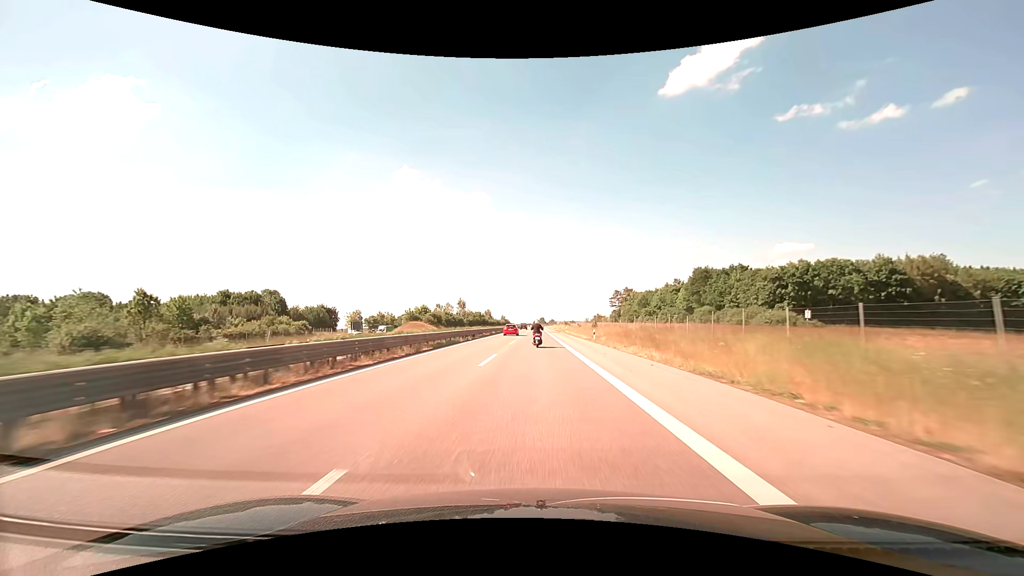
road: trunk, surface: asphalt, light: Day
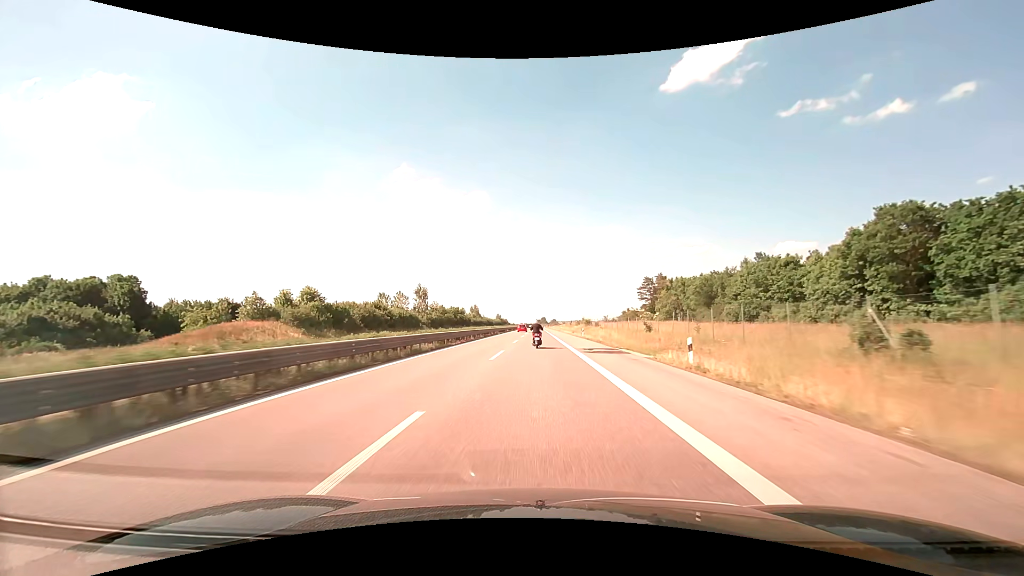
(-0.2, +68.6) m; 0°
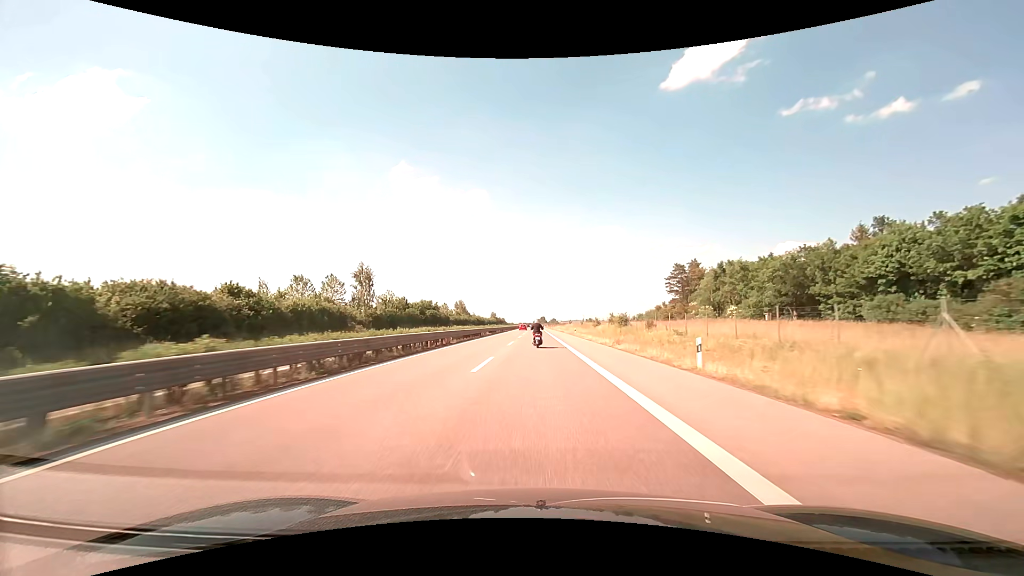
(0.0, +41.2) m; 0°
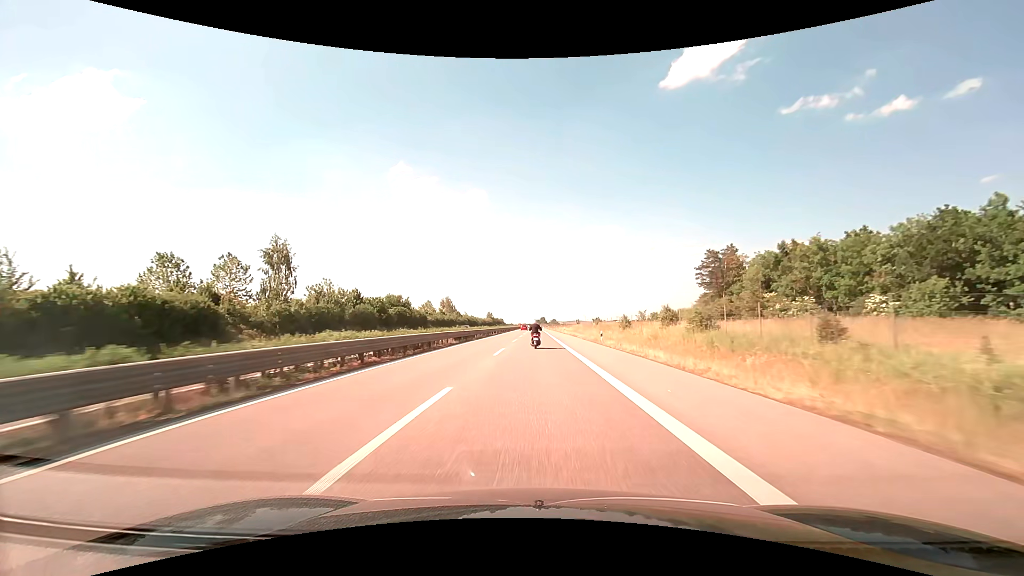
(0.0, +27.6) m; 0°
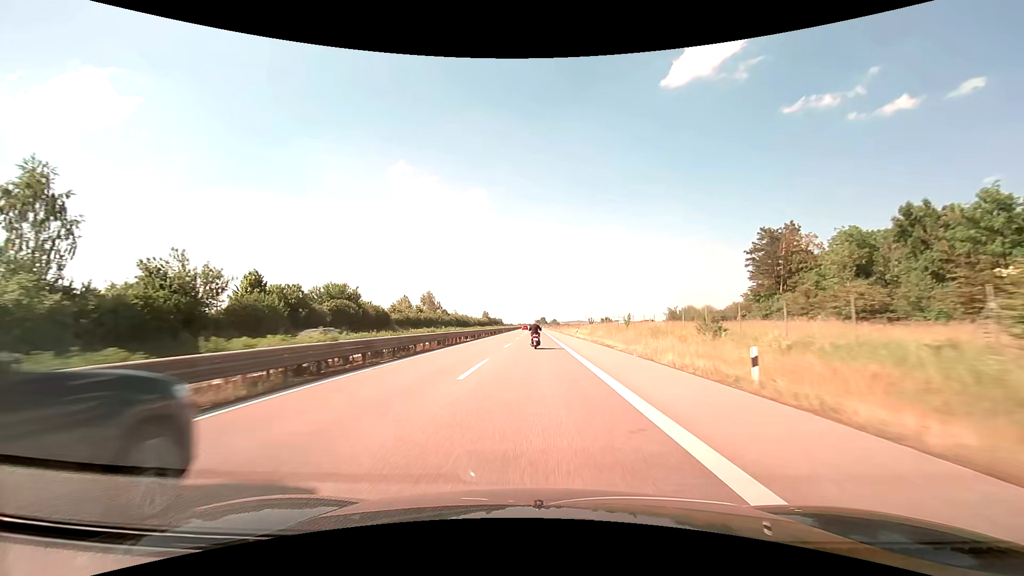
(0.0, +27.7) m; 0°
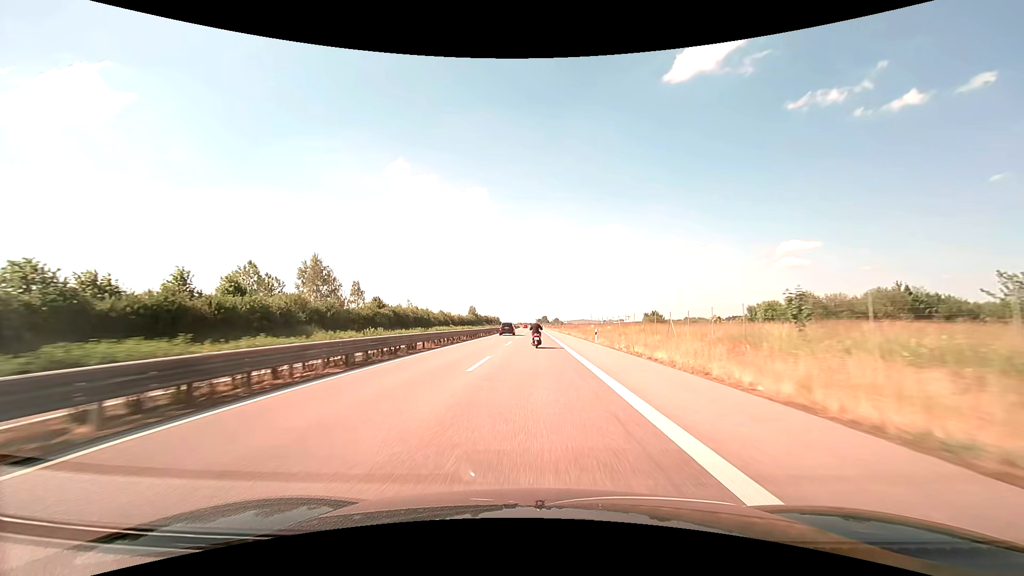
(-0.1, +69.7) m; 0°
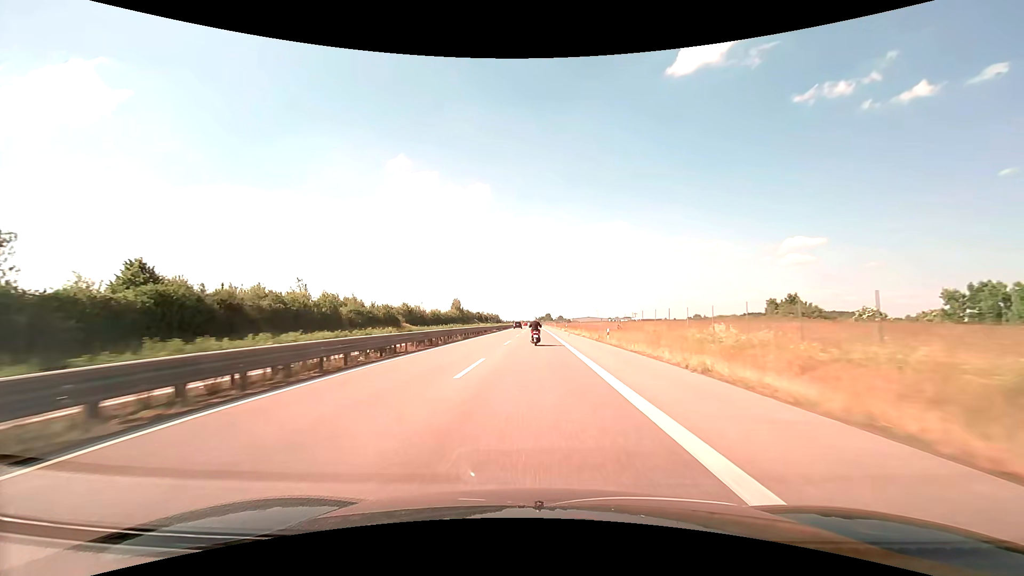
(-0.2, +56.3) m; 0°
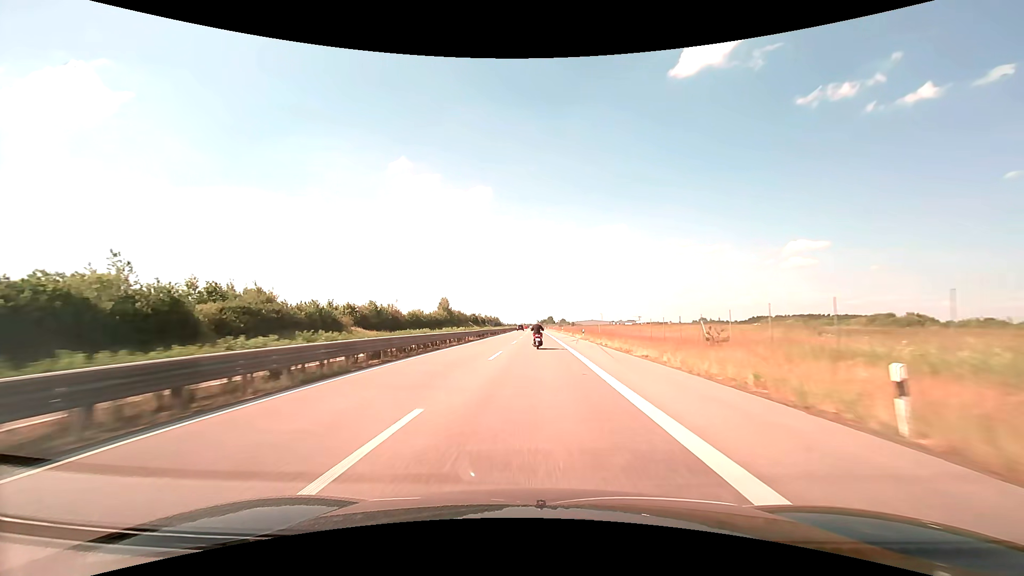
(-0.1, +28.2) m; 0°
(0, +10) (0, +20) (0, +30) (0, +40) (0, +50) (0, +60) (0, +70) (0, +80) (0, +90) (0, +100) m
